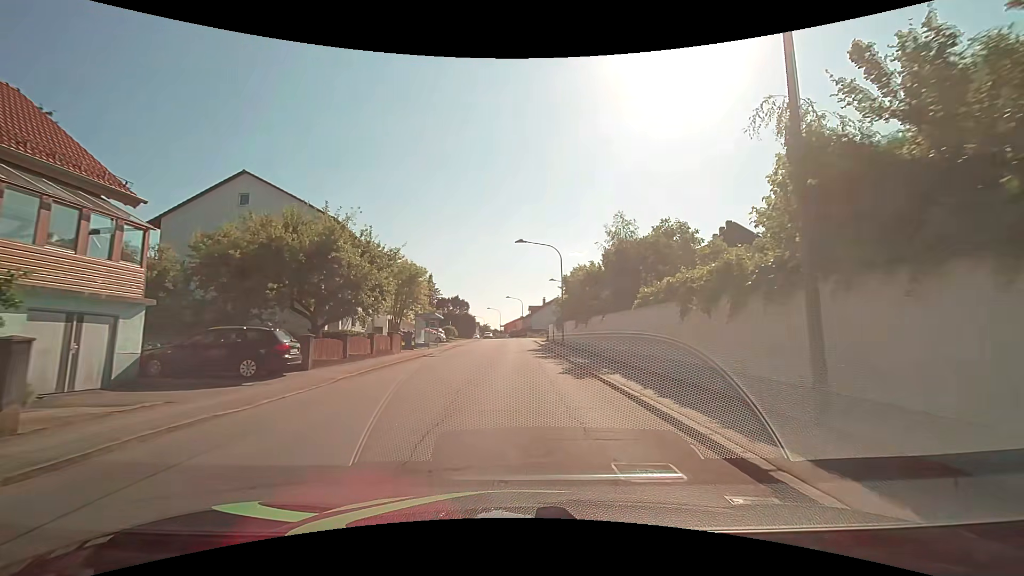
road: unclassified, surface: asphalt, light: Day
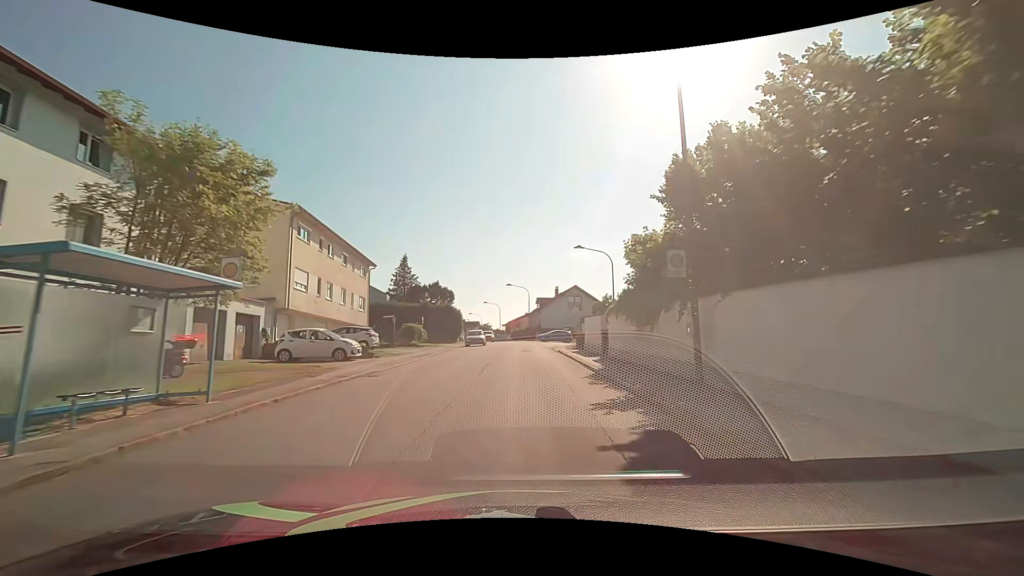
(+0.2, +30.6) m; 0°
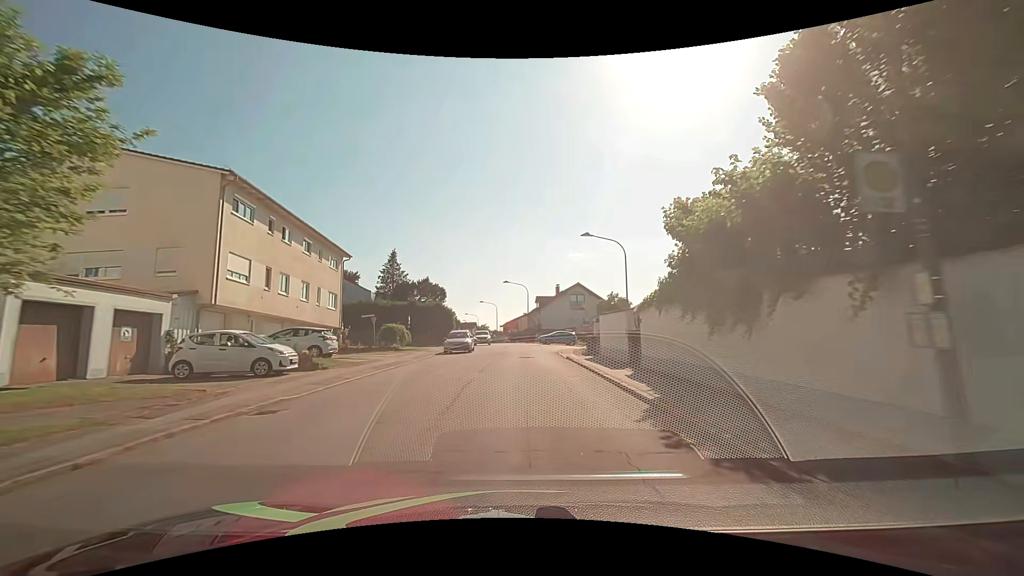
(0.0, +6.7) m; 0°
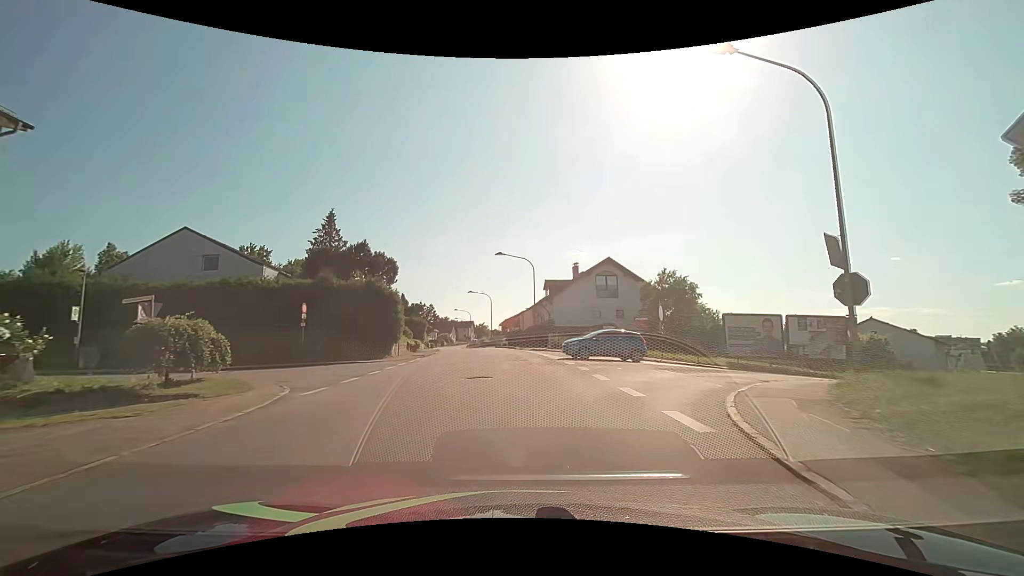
(+0.5, +27.6) m; +1°
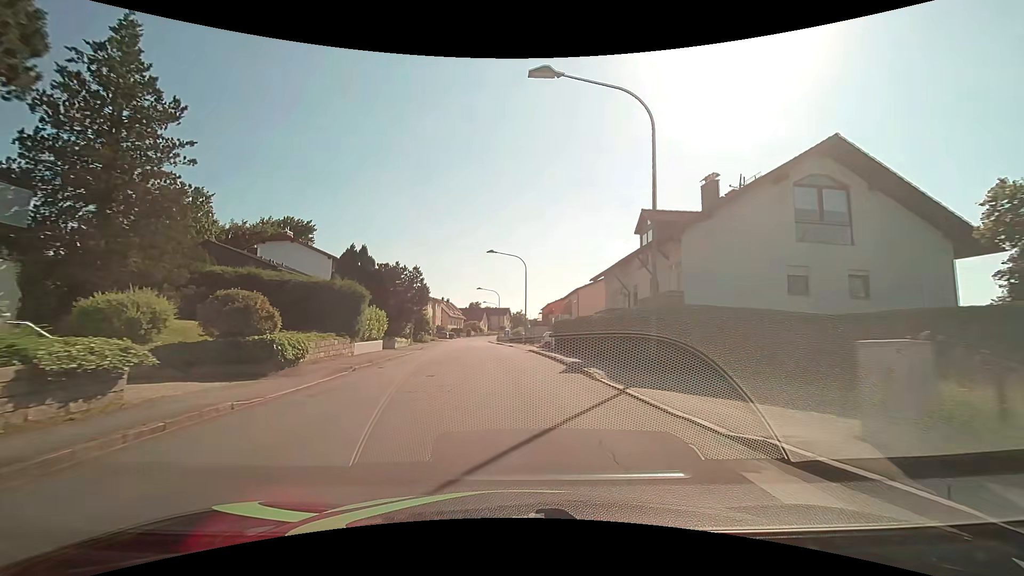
(-1.2, +34.0) m; -5°
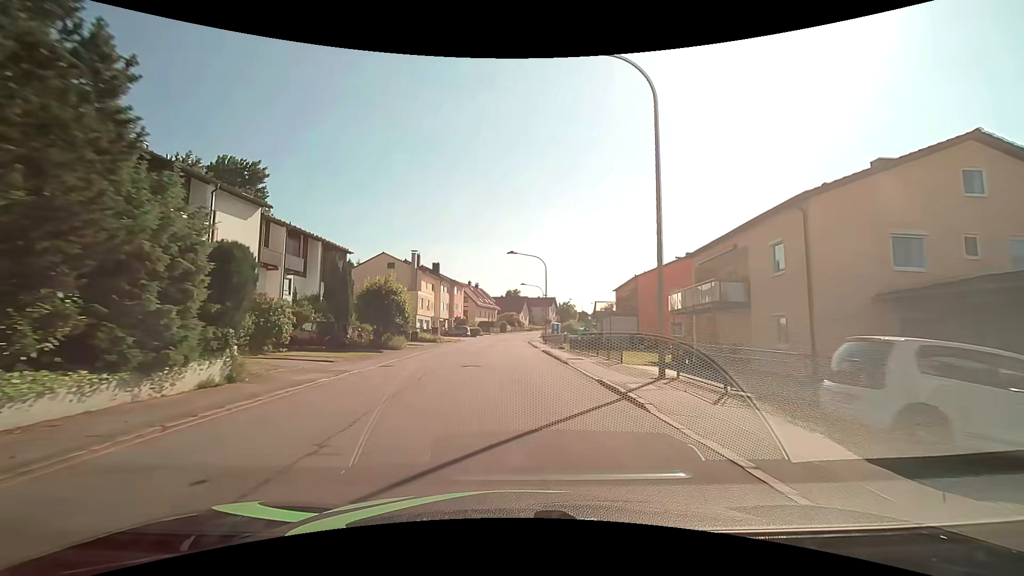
(-1.4, +36.0) m; -4°
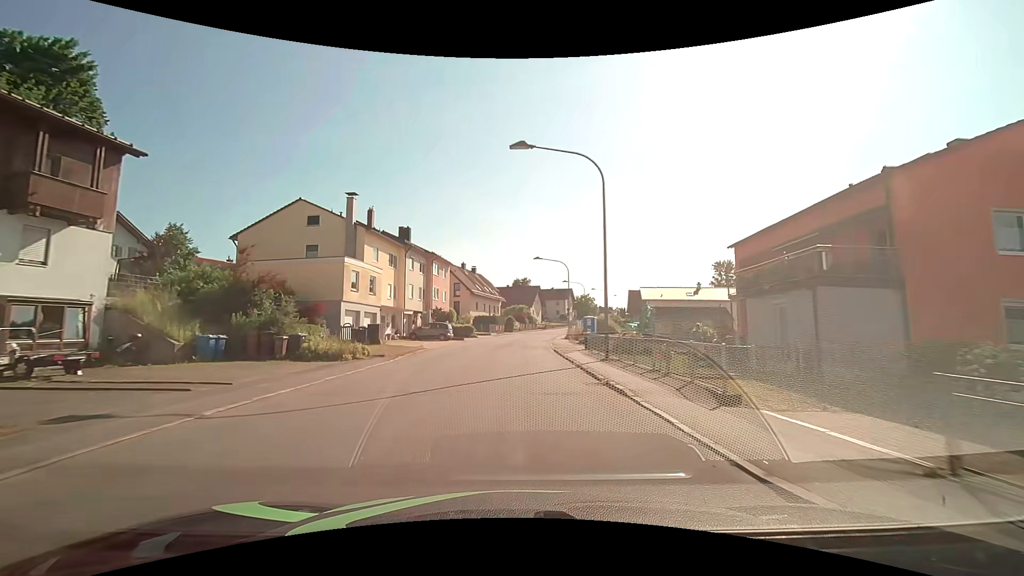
(-0.4, +29.1) m; -1°
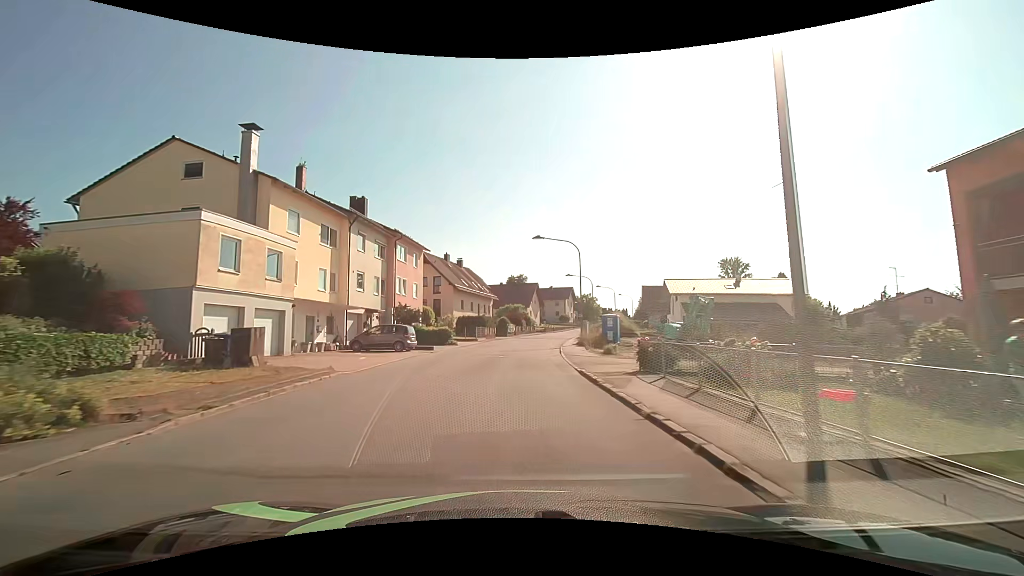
(0.0, +14.3) m; 0°
(0, +10) (0, +20) (+1, +30) (+1, +40) (+3, +50) (+4, +60) (+6, +70) (+8, +79) (+11, +89) (+14, +99) m
